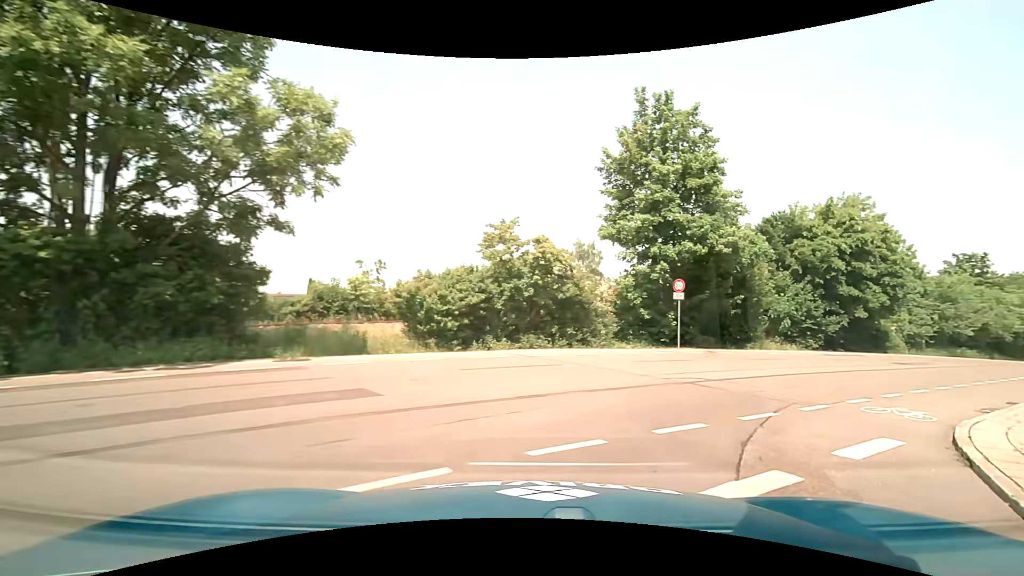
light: Day
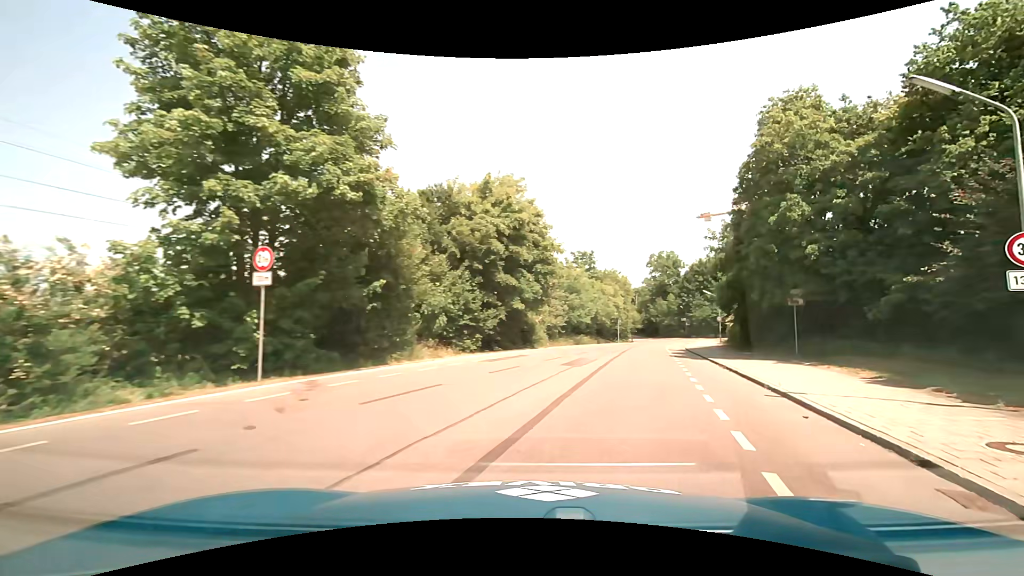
(+4.2, +11.0) m; +38°
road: tertiary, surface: asphalt
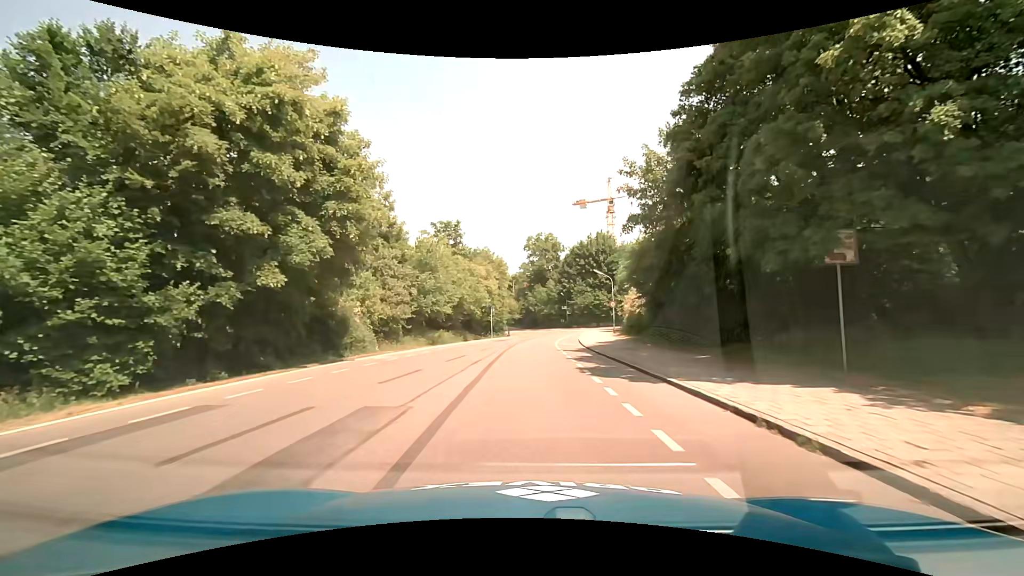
(+2.6, +14.5) m; +14°
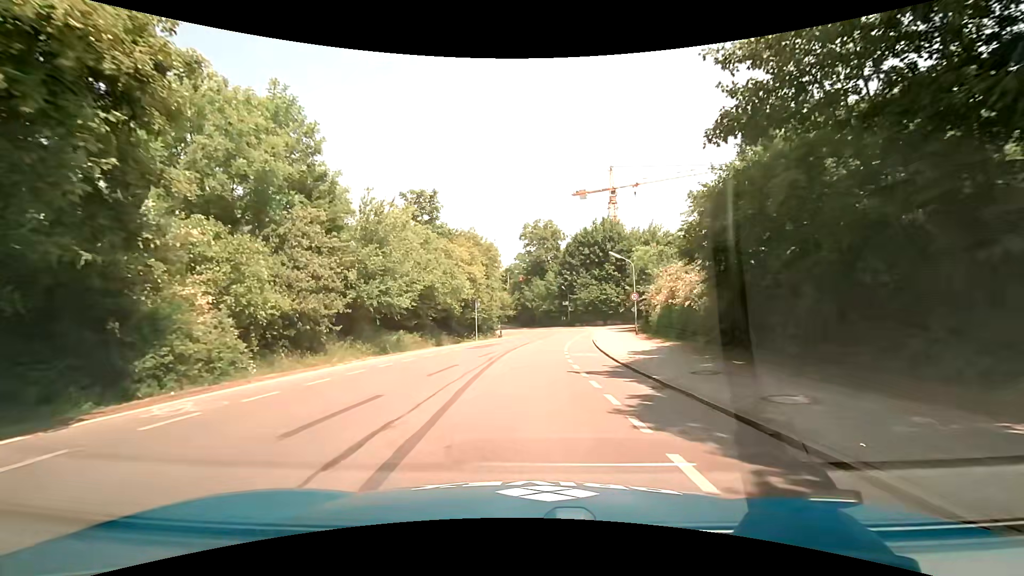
(0.0, +10.9) m; +1°
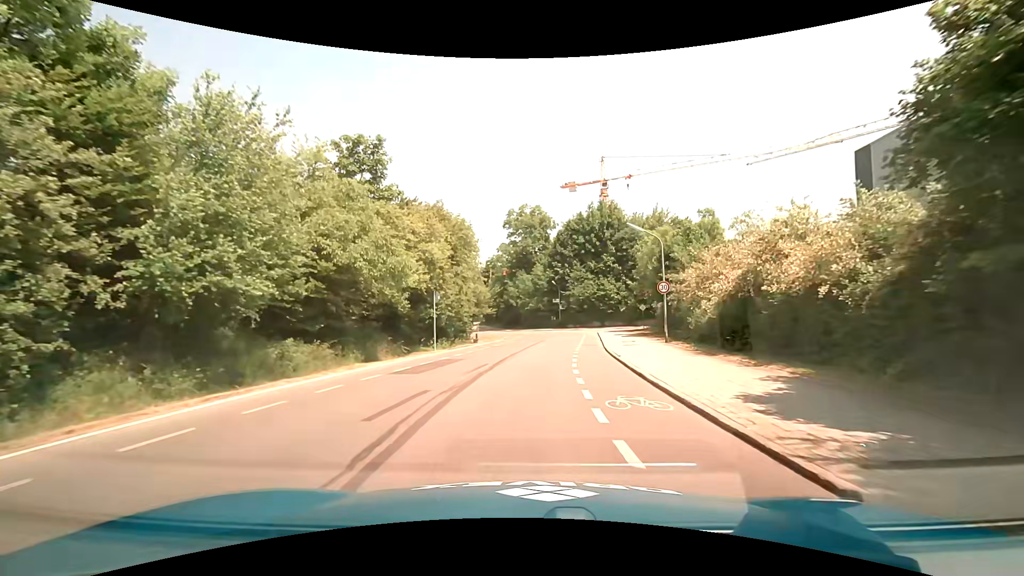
(0.0, +11.0) m; 0°
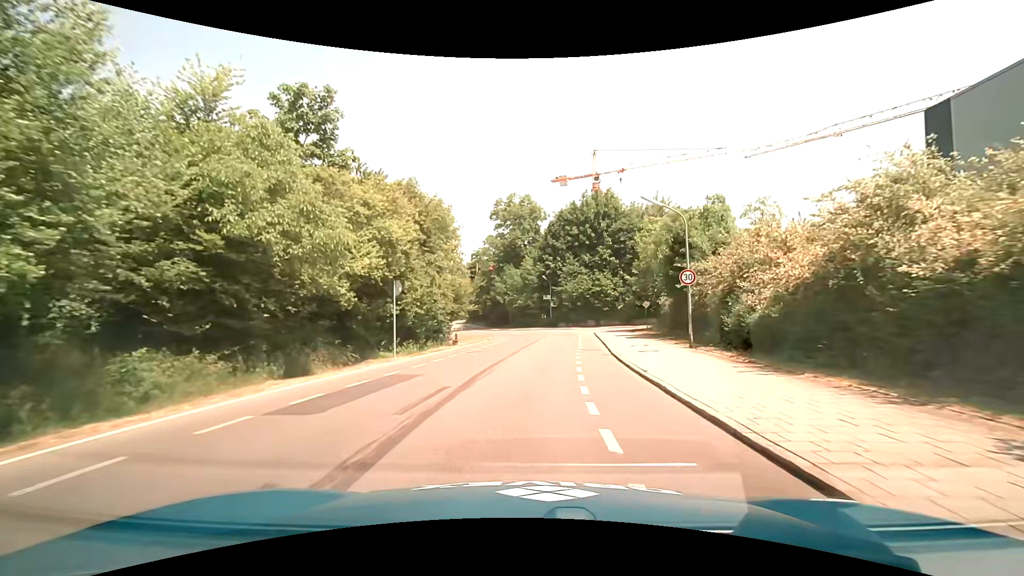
(+0.1, +5.3) m; +2°
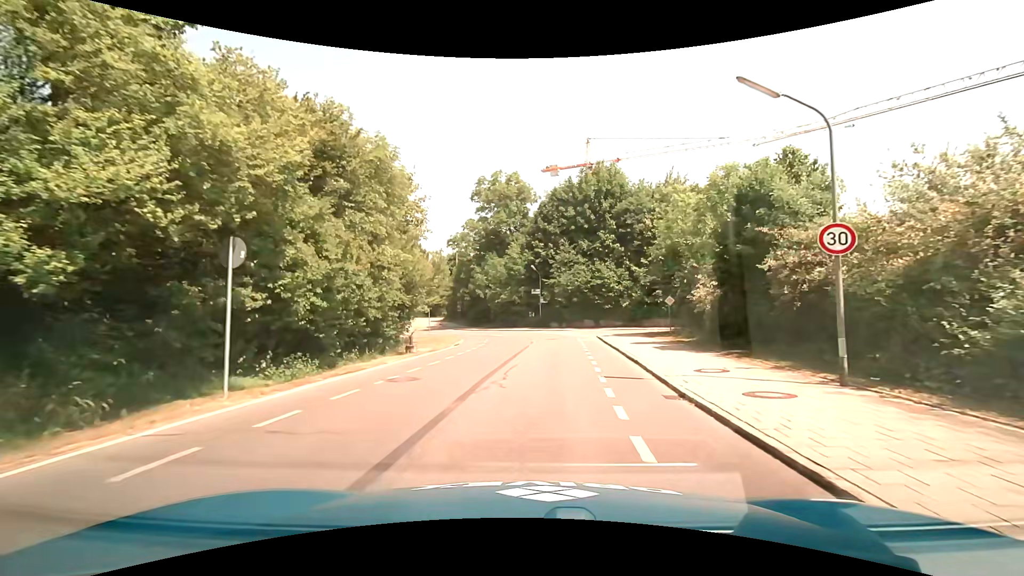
(+0.1, +9.8) m; 0°
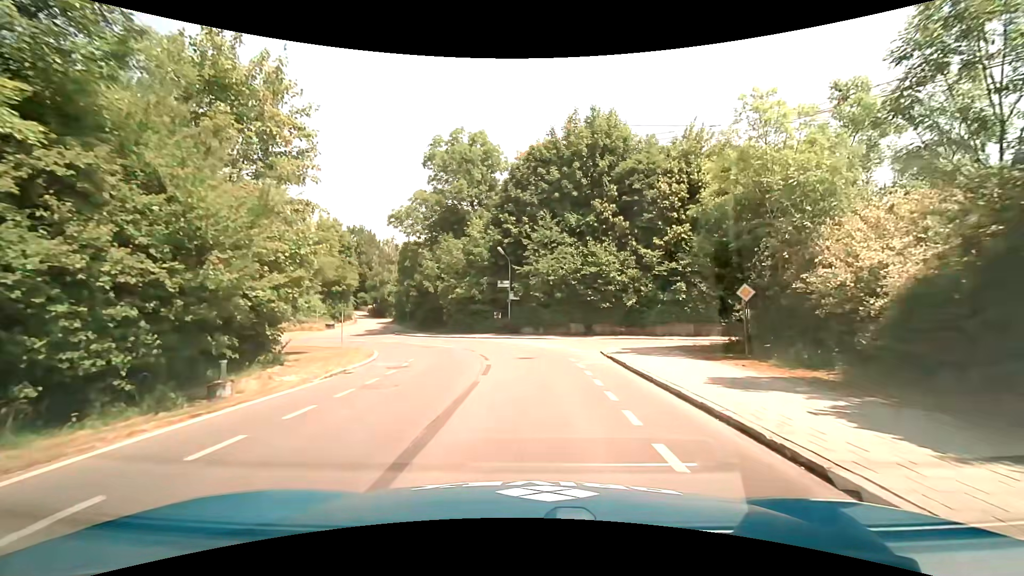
(+0.6, +13.6) m; +4°
